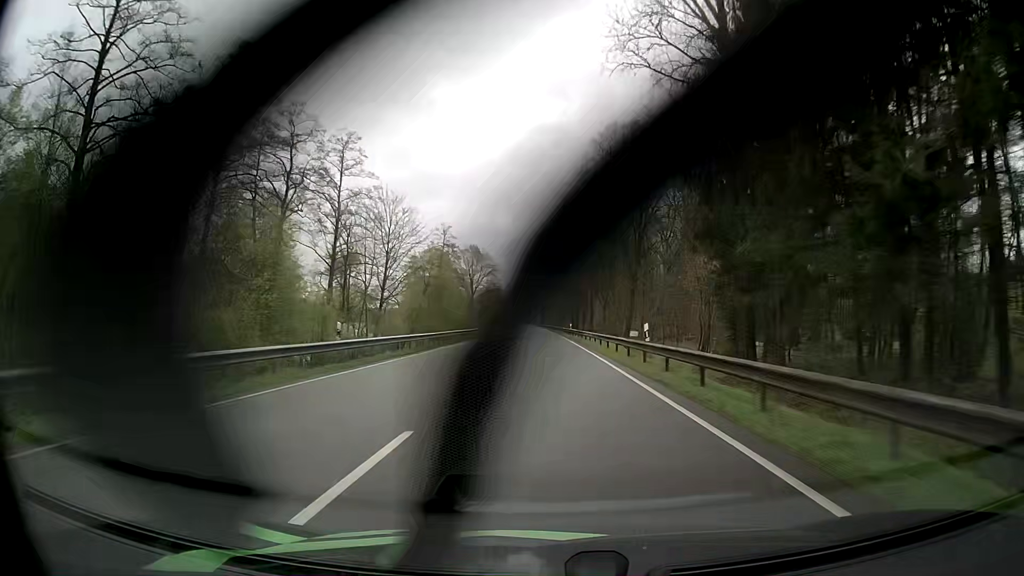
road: primary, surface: asphalt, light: Day
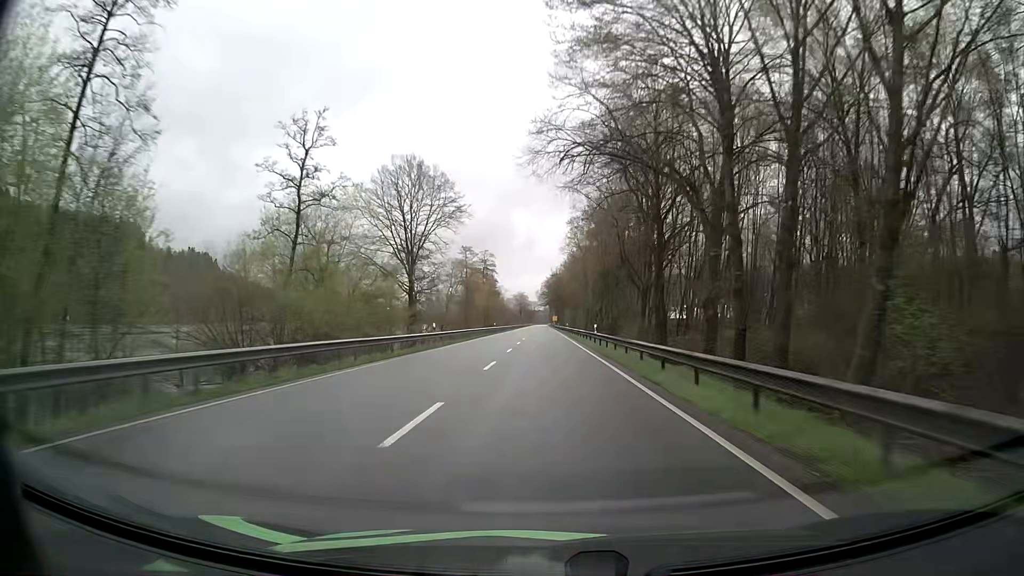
(-1.3, +80.6) m; -2°
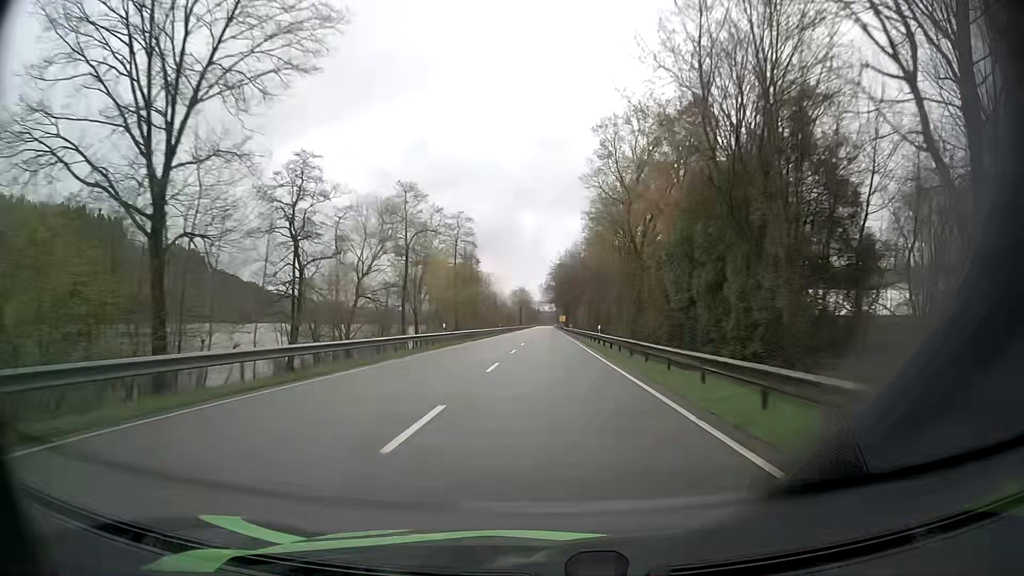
(-0.4, +48.3) m; -1°
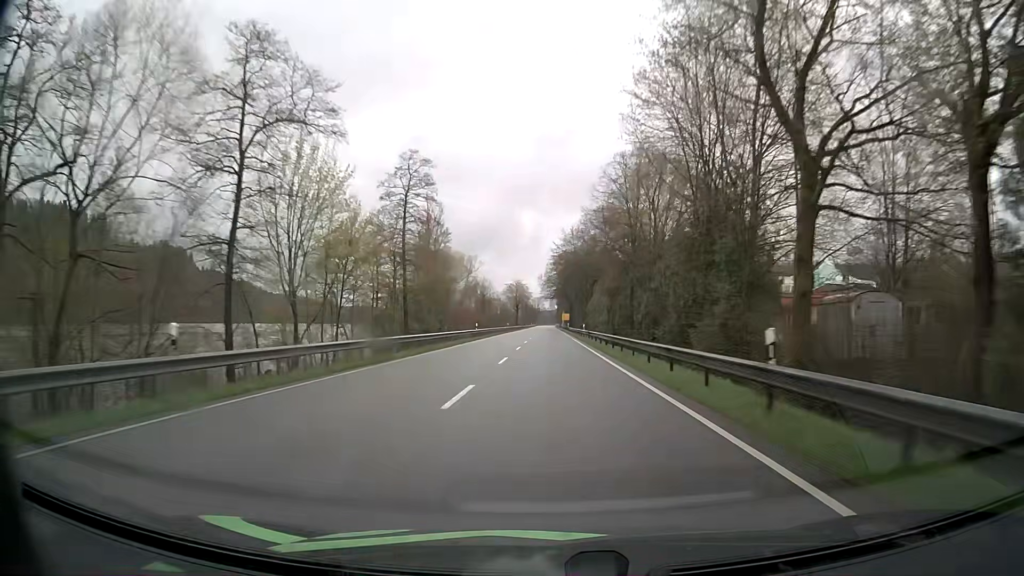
(+0.1, +32.2) m; 0°
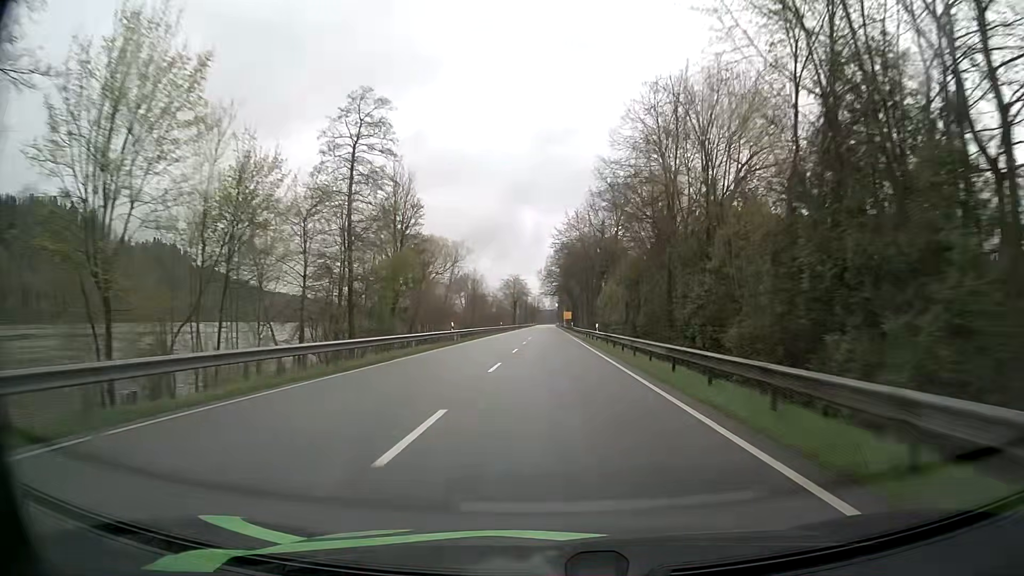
(-0.1, +16.1) m; -1°
(0, +10) (0, +20) (0, +30) (0, +40) (+1, +50) (+1, +60) (+1, +70) (+1, +80) (+1, +90) (+1, +100) m
